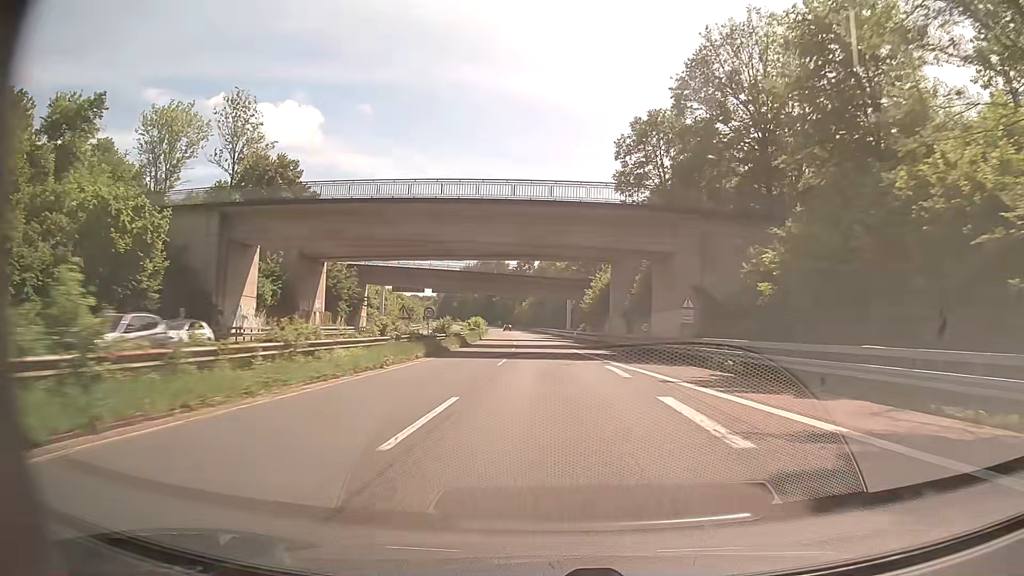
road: trunk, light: Day
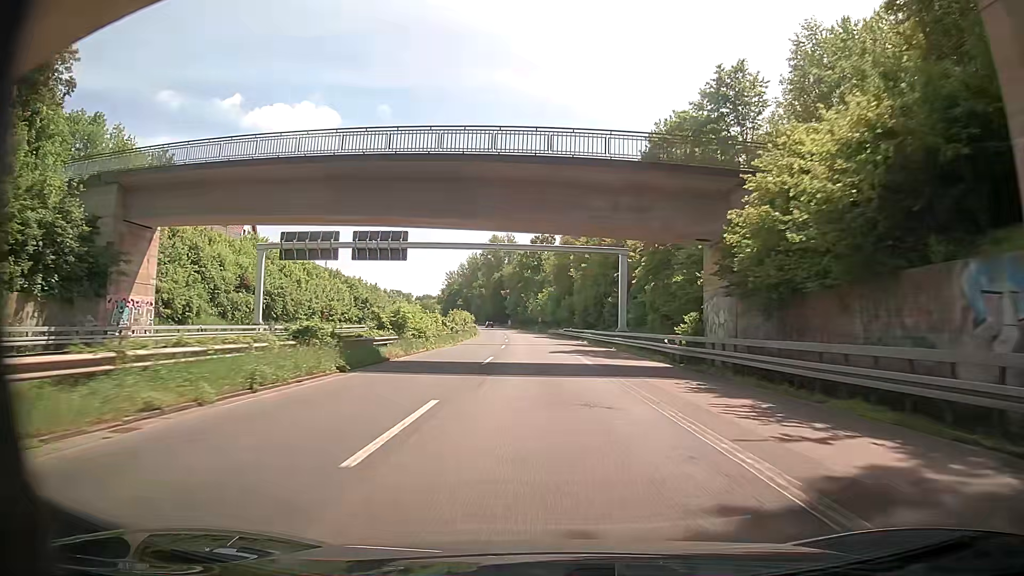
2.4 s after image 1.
(-0.8, +55.8) m; -2°
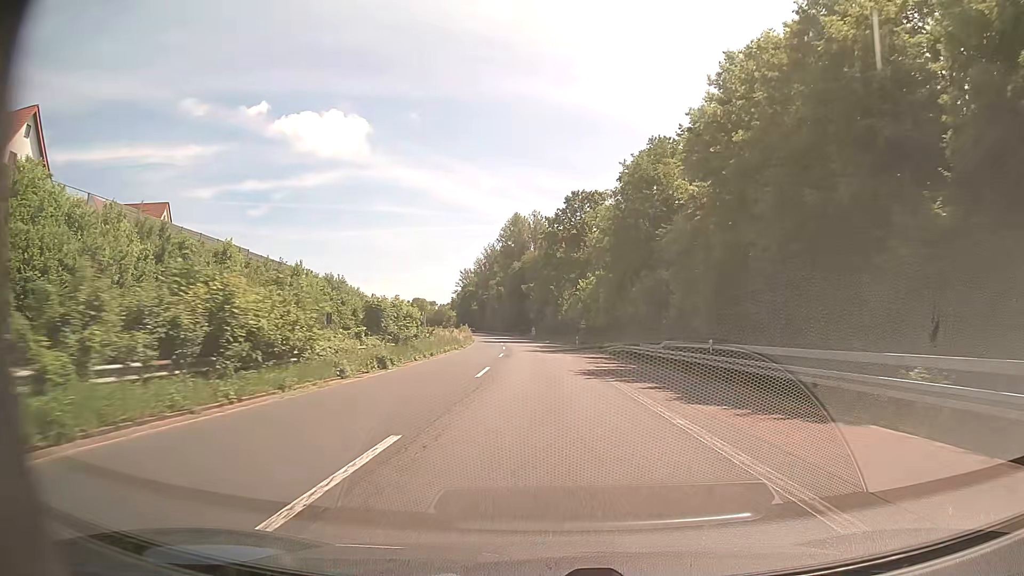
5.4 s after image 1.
(-1.7, +58.8) m; -3°
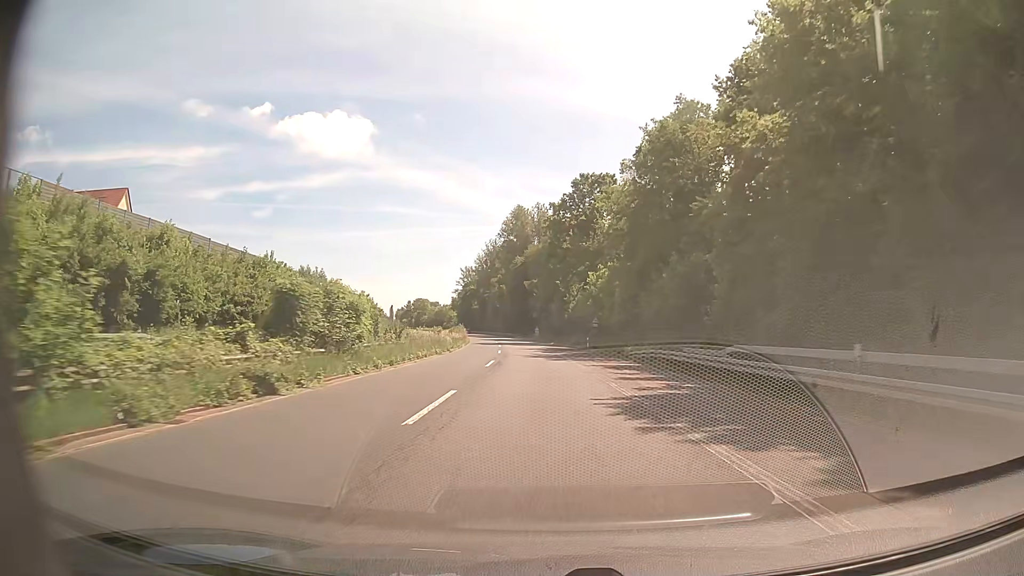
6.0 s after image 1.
(-0.1, +11.3) m; 0°
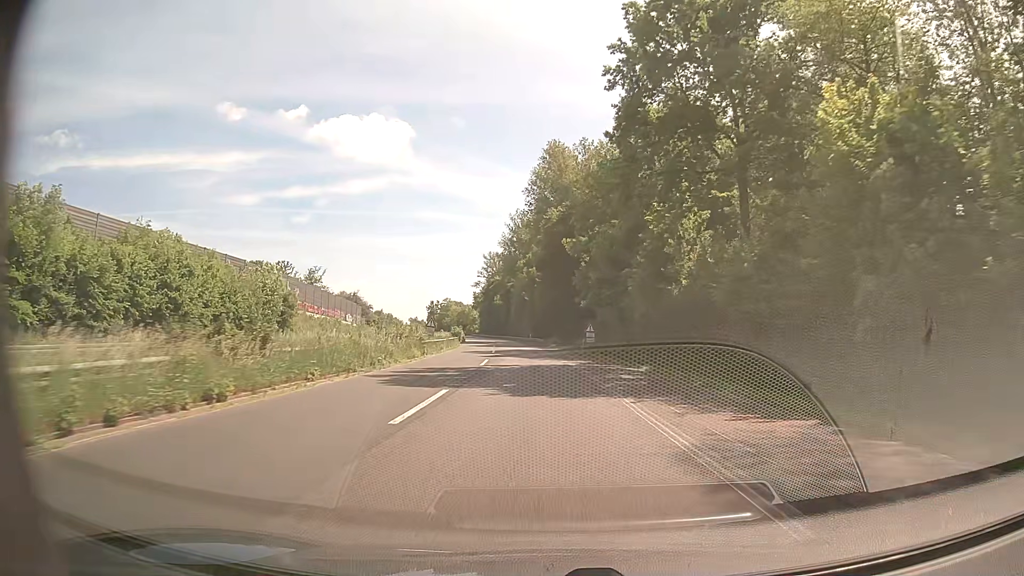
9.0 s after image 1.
(-1.7, +55.3) m; -3°
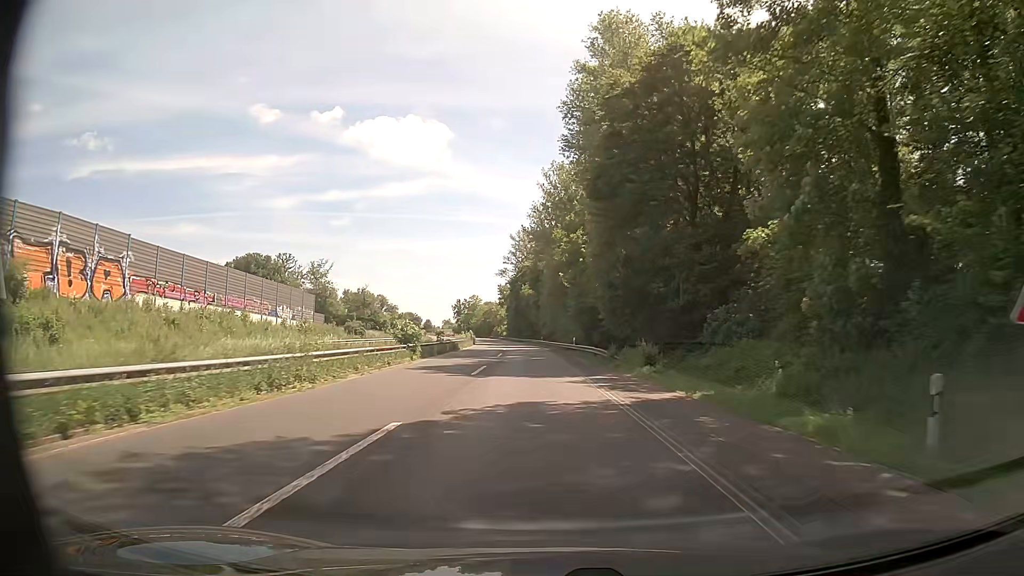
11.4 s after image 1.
(-1.6, +42.9) m; -4°
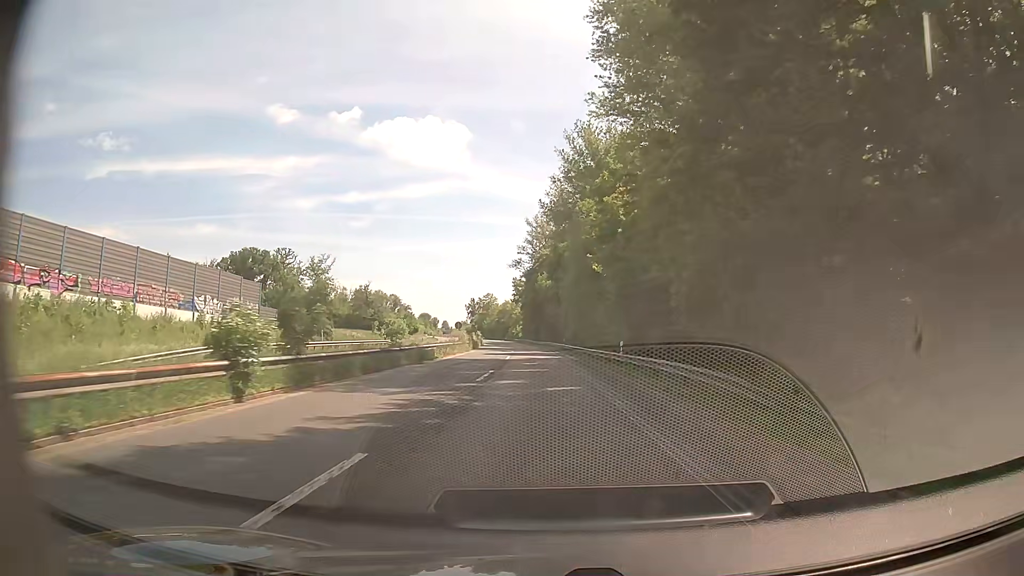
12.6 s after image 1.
(-0.3, +21.1) m; -2°
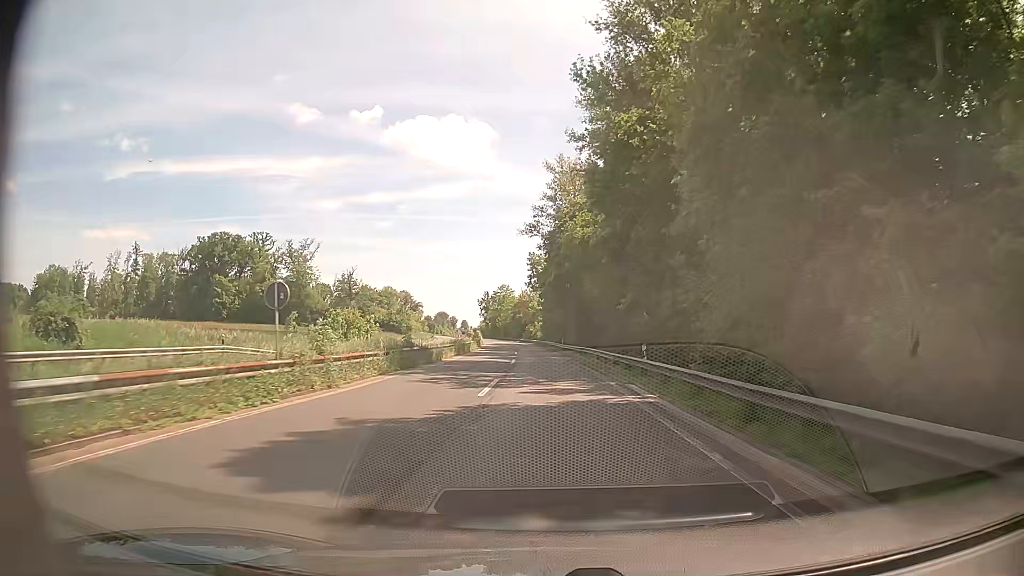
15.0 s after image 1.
(-1.0, +42.2) m; -2°
(0, +10) (0, +20) (0, +30) (0, +40) (-1, +50) (-1, +60) (-2, +70) (-2, +80) (-3, +90) (-4, +100) m
